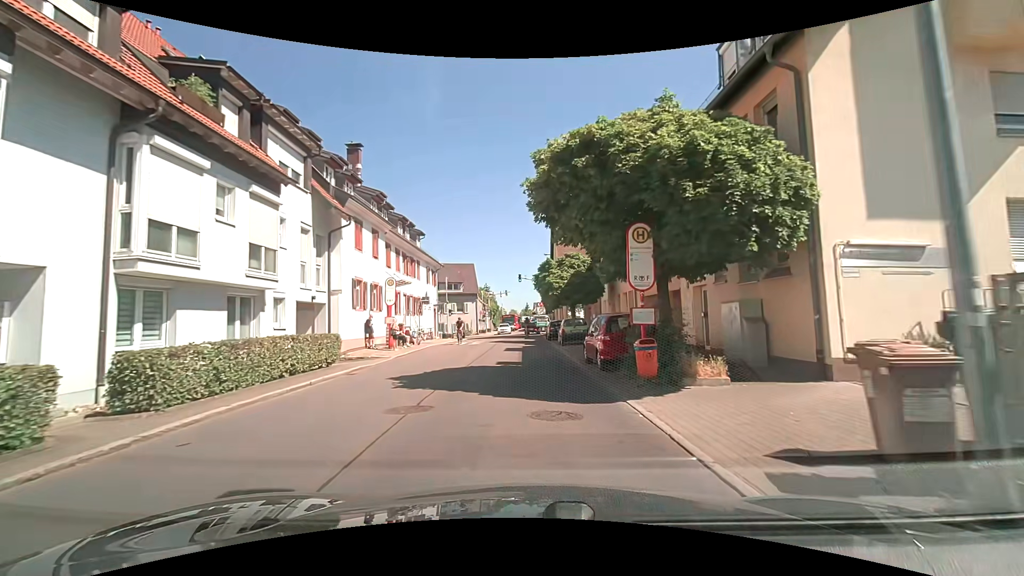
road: residential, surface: asphalt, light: Day
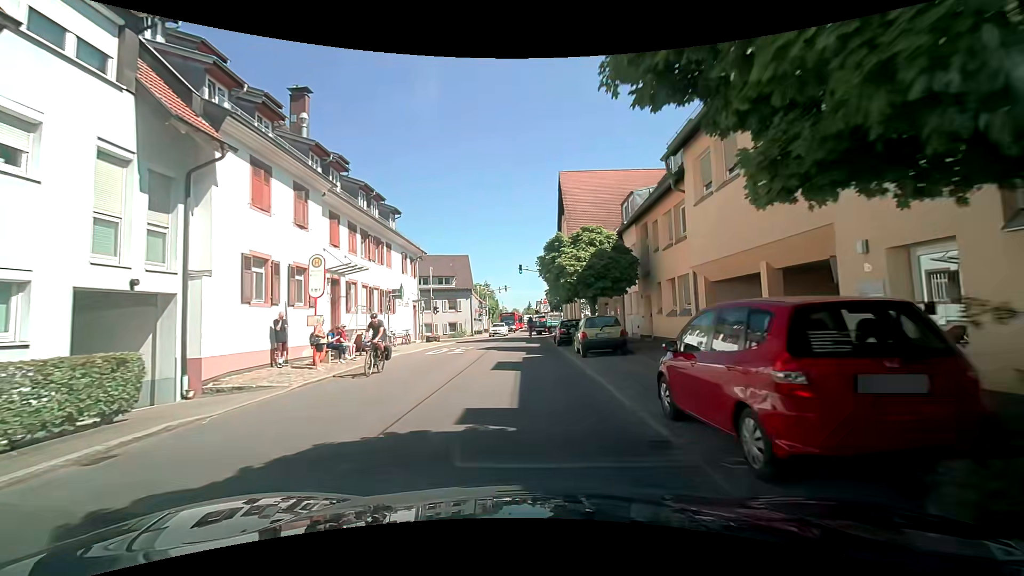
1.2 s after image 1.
(0.0, +8.9) m; +1°
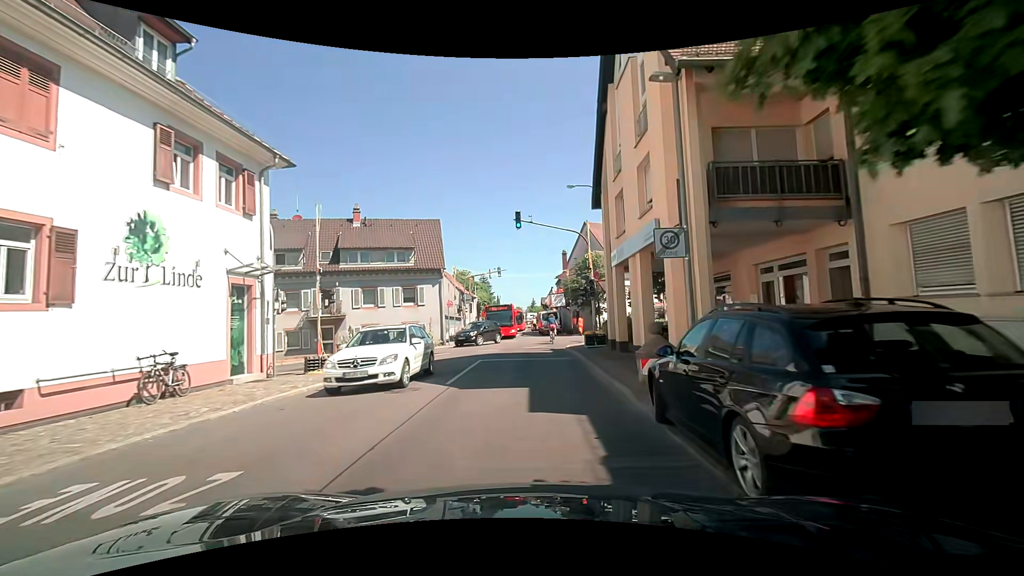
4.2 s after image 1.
(-0.5, +22.4) m; -2°
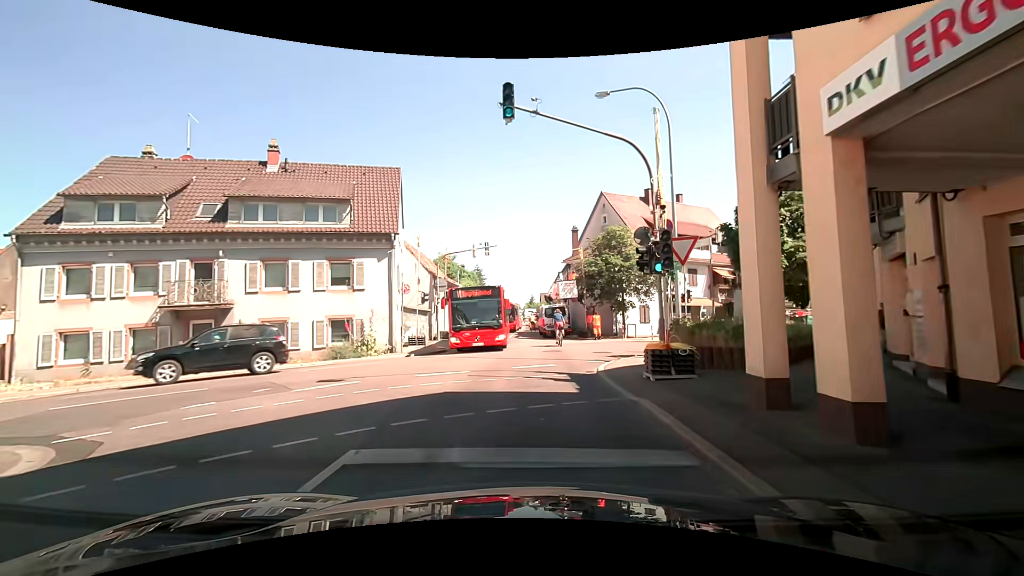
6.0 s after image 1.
(+0.2, +12.8) m; +1°
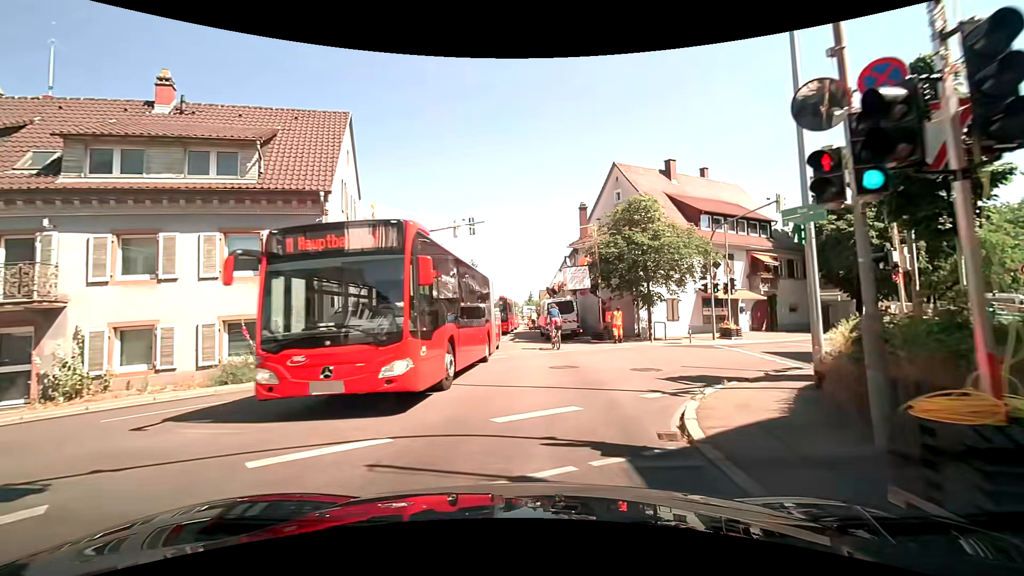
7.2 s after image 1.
(+0.1, +7.6) m; 0°
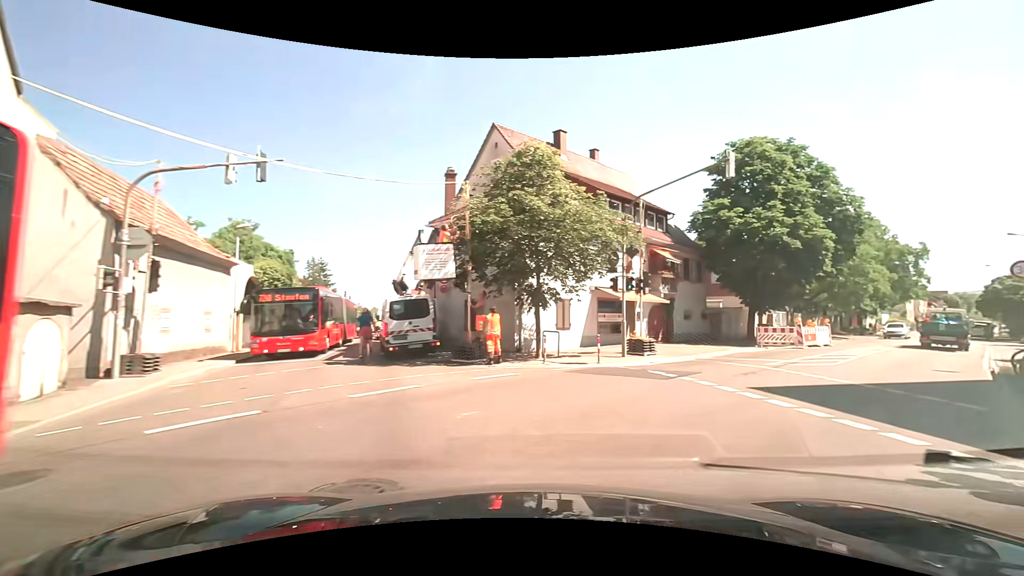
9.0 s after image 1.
(+0.7, +9.1) m; +15°
